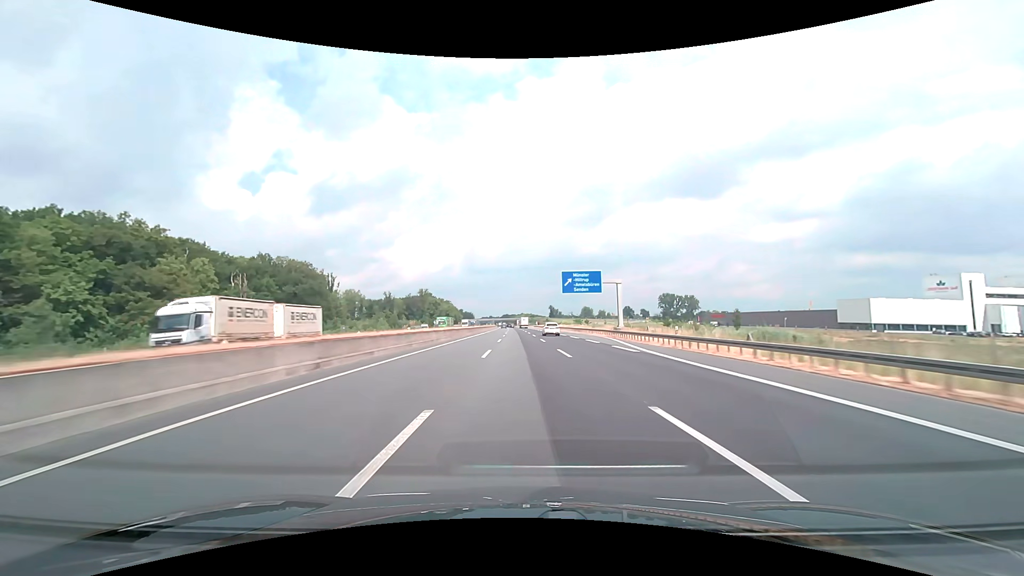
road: motorway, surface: asphalt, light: Day
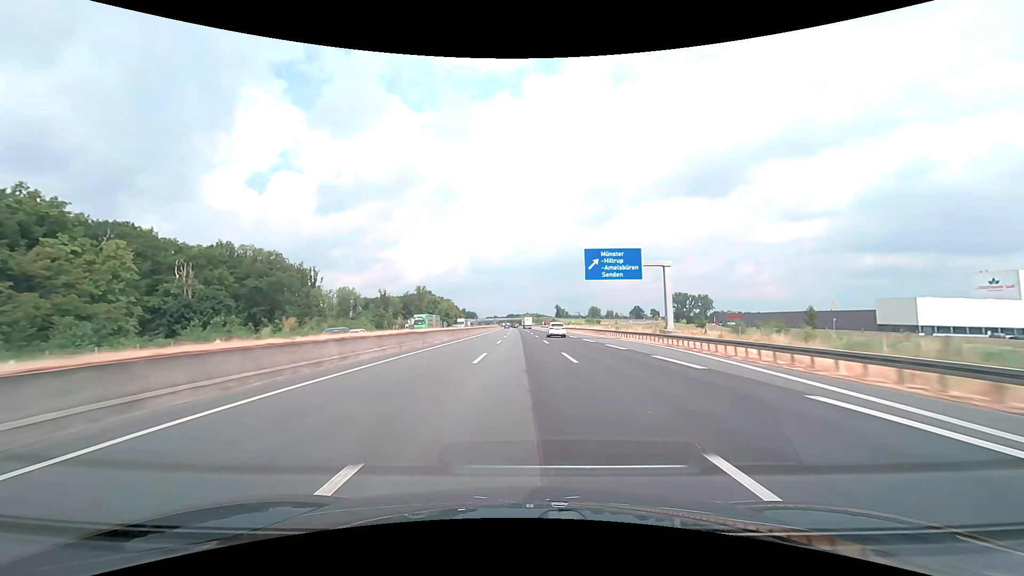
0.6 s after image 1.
(-0.1, +21.1) m; -1°
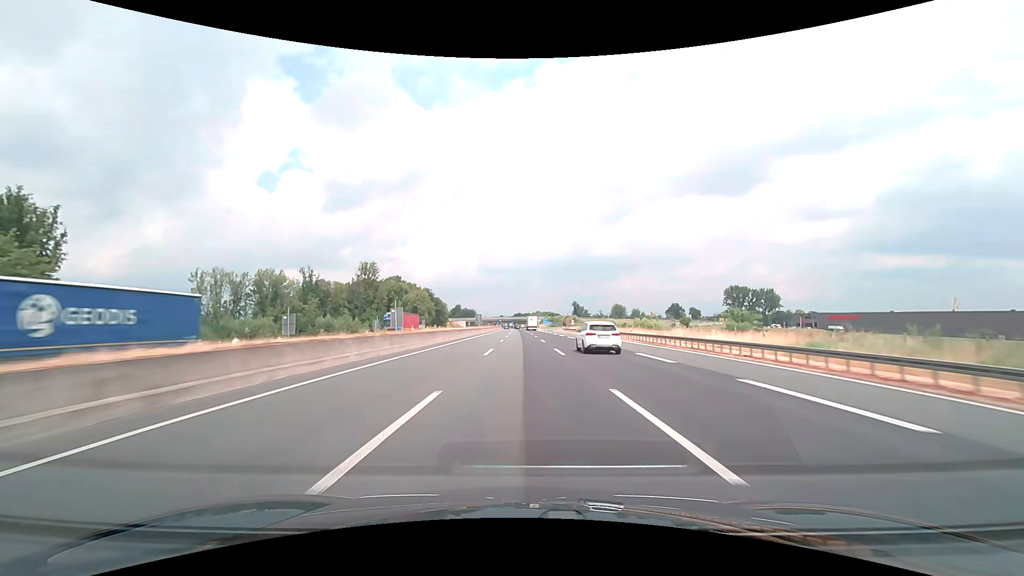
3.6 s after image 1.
(-1.4, +104.3) m; -1°
(0, +10) (0, +20) (0, +30) (0, +40) (0, +50) (0, +60) (0, +70) (0, +80) (-1, +90) (-1, +100) m
